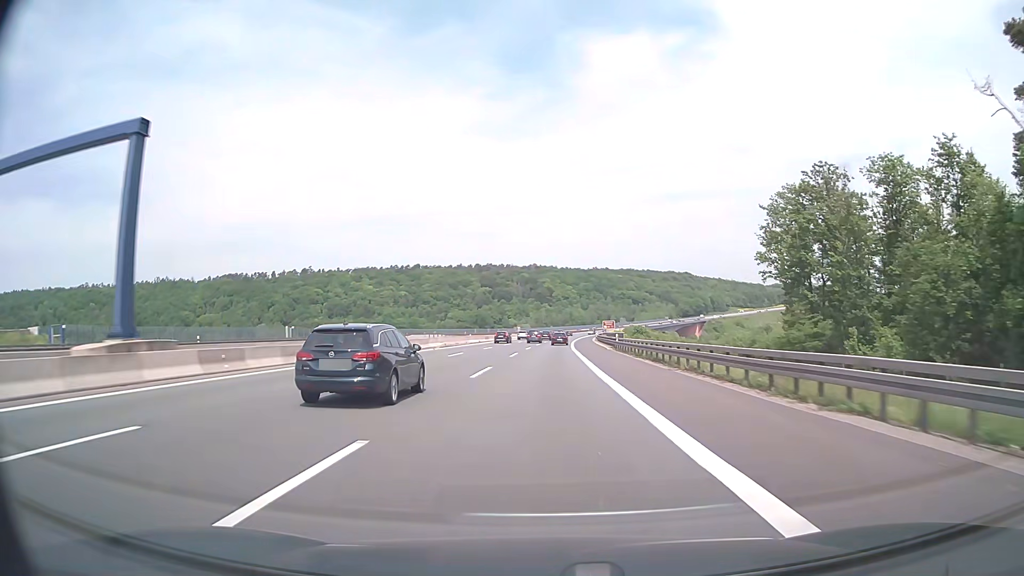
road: motorway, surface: asphalt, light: Day
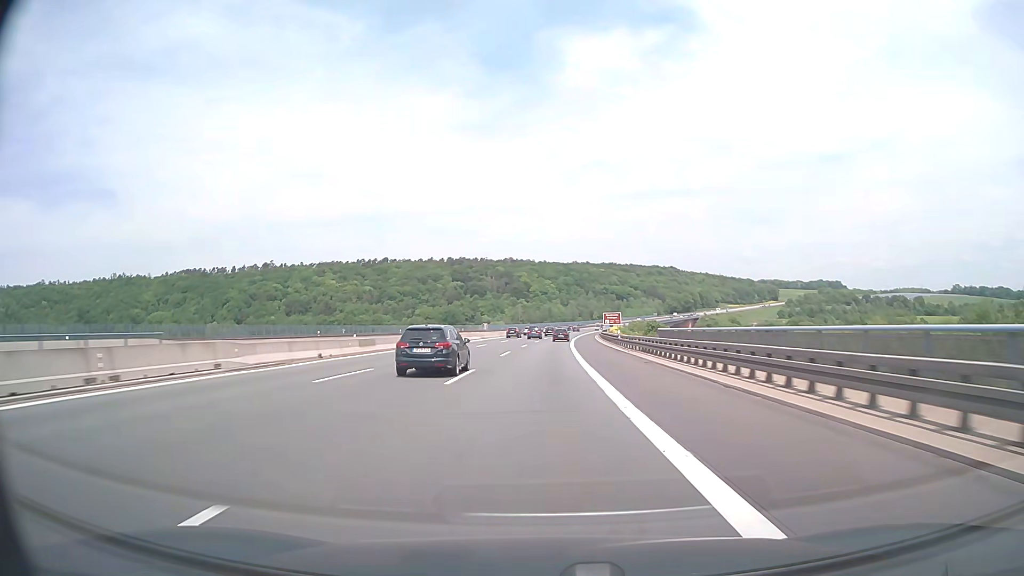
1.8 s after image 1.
(+1.2, +57.2) m; +2°
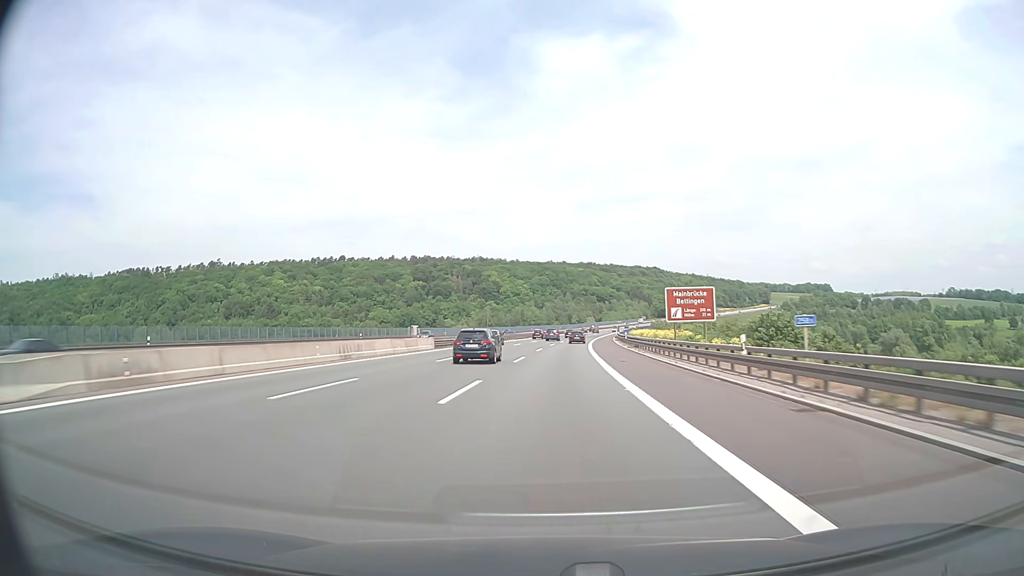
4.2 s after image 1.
(+1.5, +76.1) m; +2°
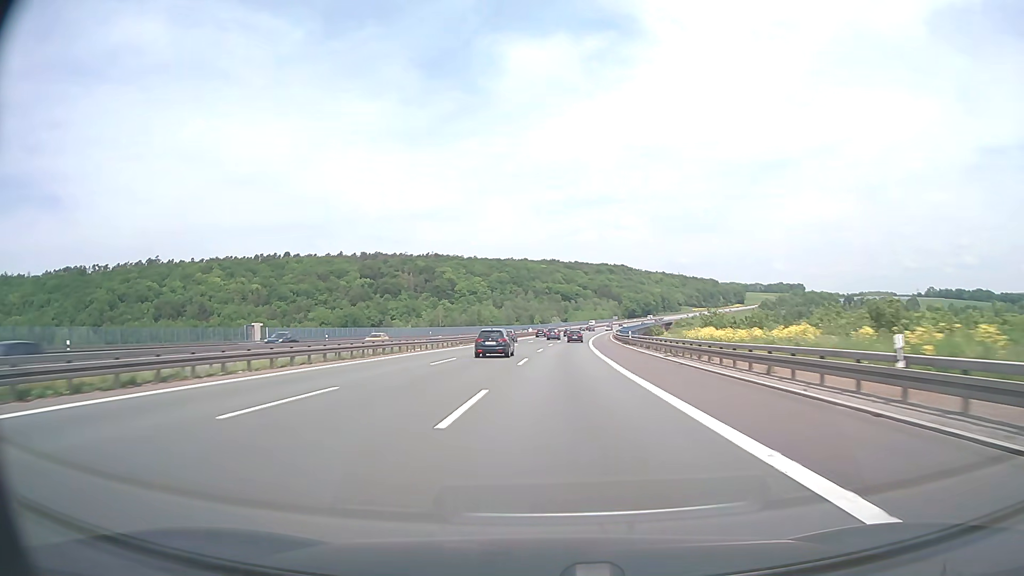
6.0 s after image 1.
(+1.5, +56.9) m; +3°
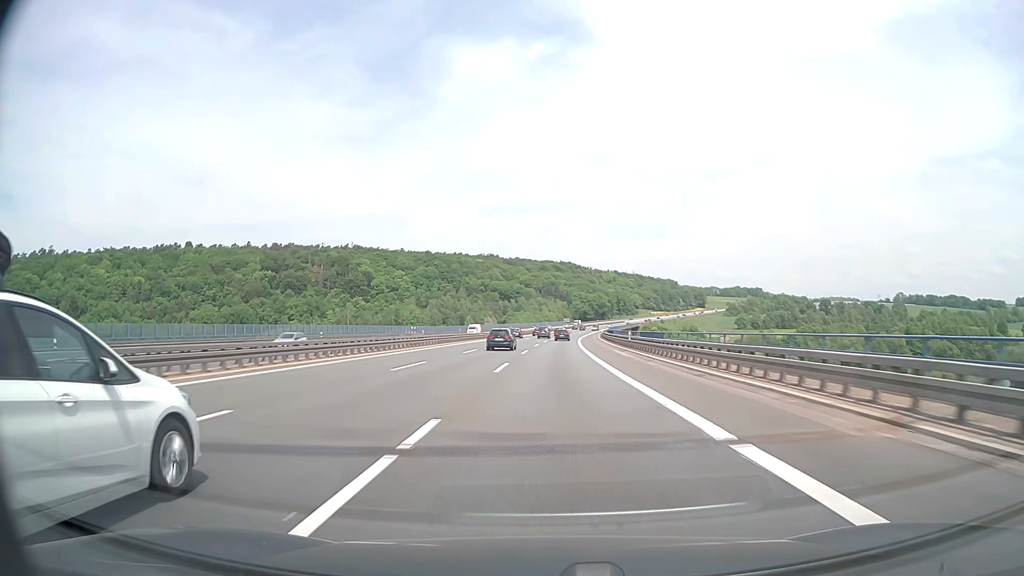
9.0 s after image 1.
(+4.2, +94.9) m; +5°
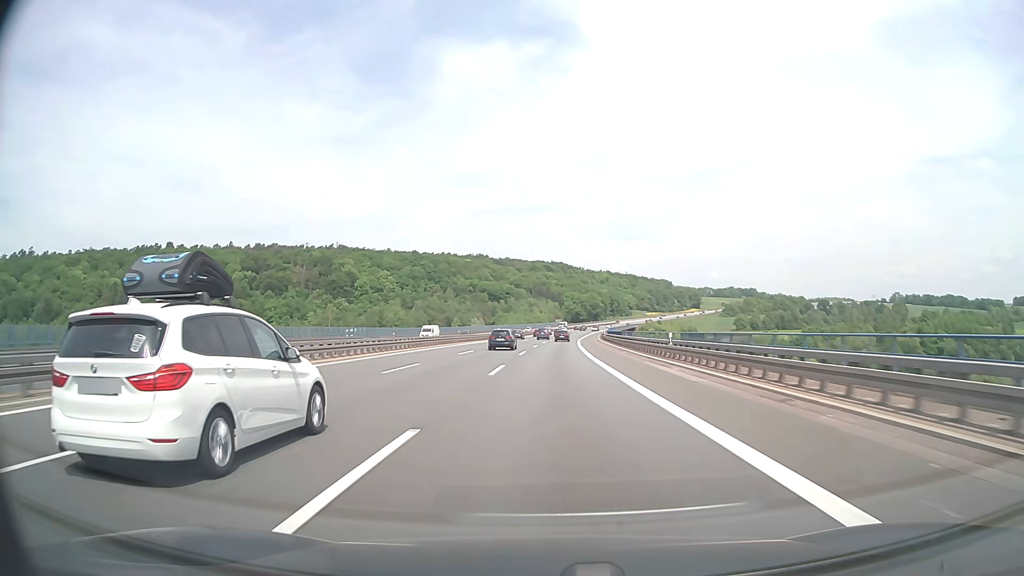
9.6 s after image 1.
(+0.1, +19.0) m; +1°
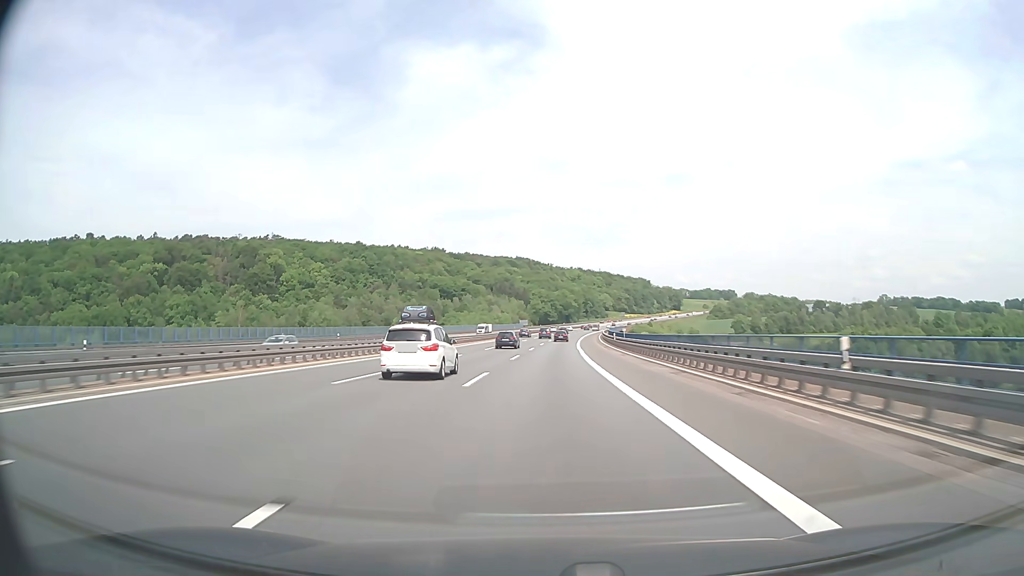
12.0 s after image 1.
(+2.1, +75.8) m; +3°
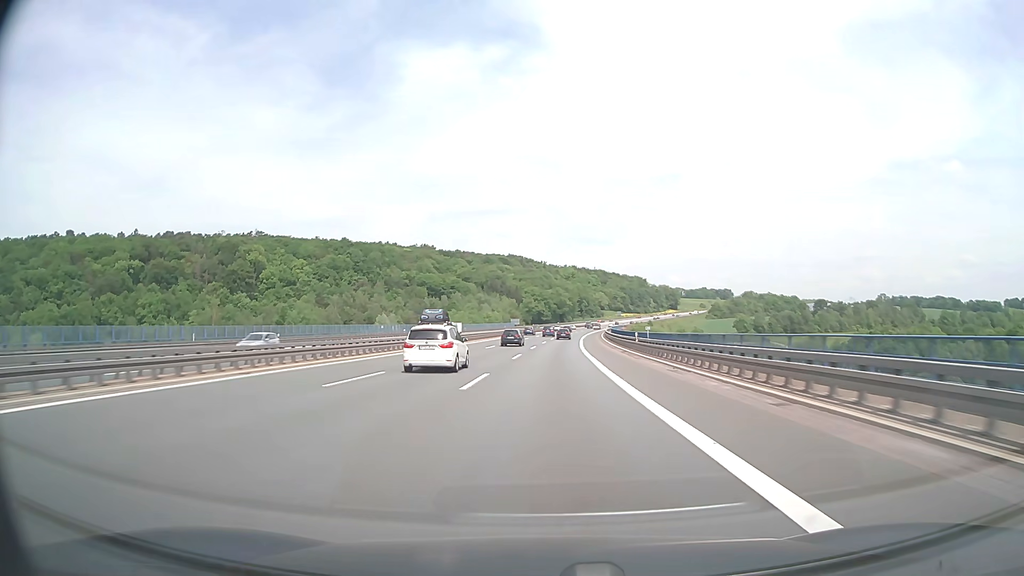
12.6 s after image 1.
(+0.1, +19.0) m; +1°
(0, +10) (0, +20) (0, +30) (+1, +40) (+1, +50) (+1, +60) (+2, +70) (+2, +80) (+3, +90) (+4, +100) m
